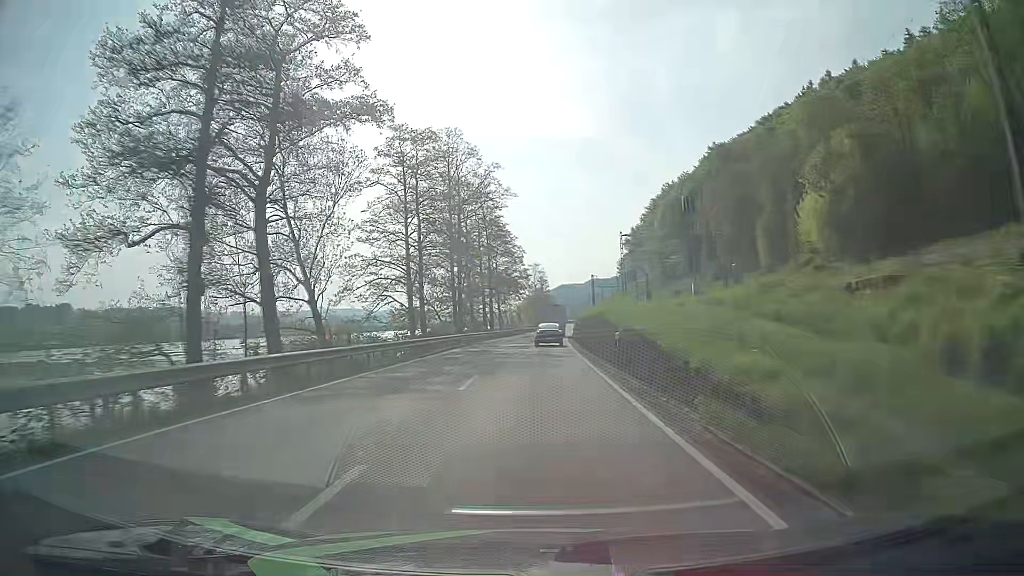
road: primary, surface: asphalt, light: Day
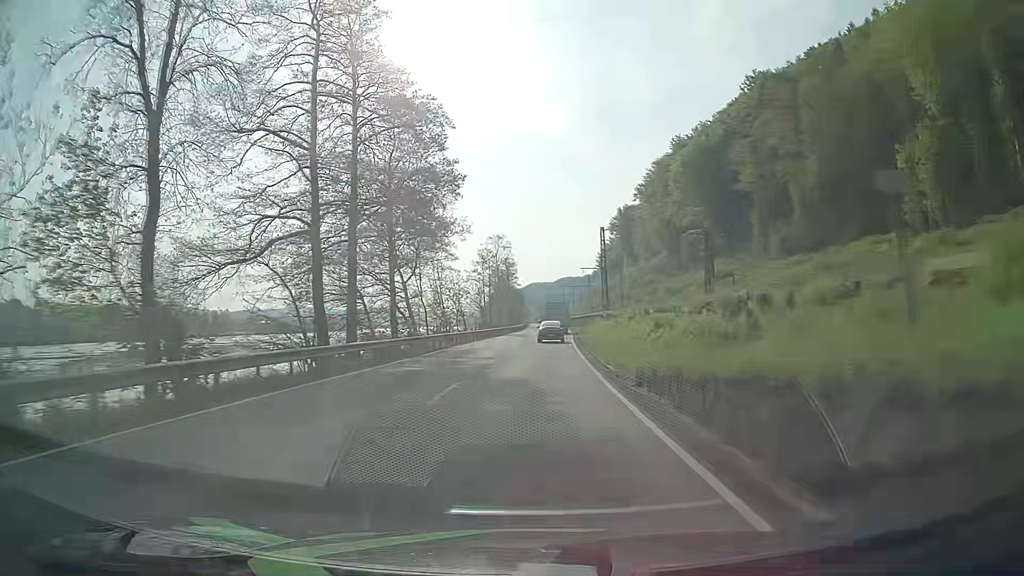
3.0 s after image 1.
(+1.5, +62.8) m; +3°
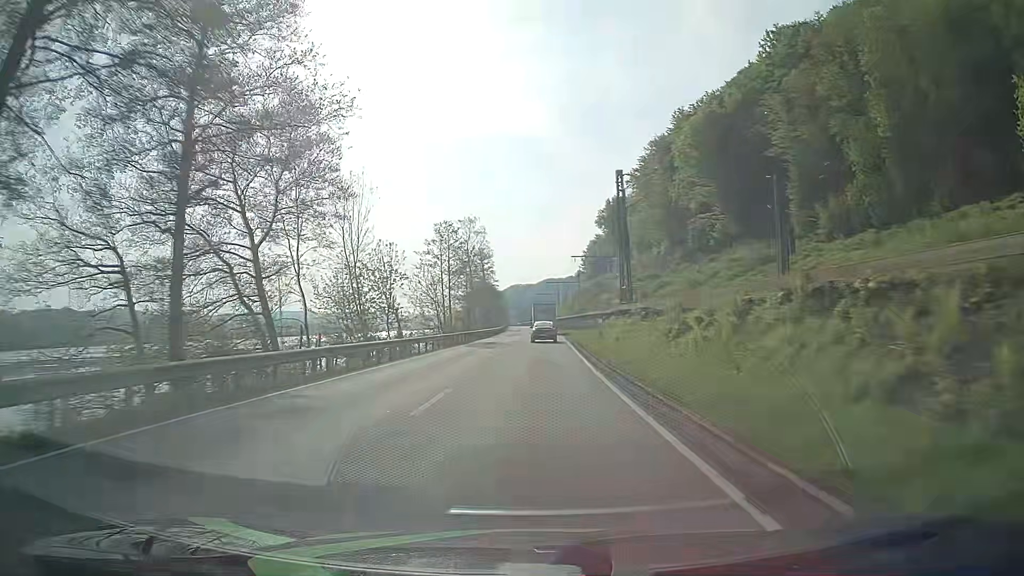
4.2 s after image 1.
(+0.3, +25.1) m; +2°
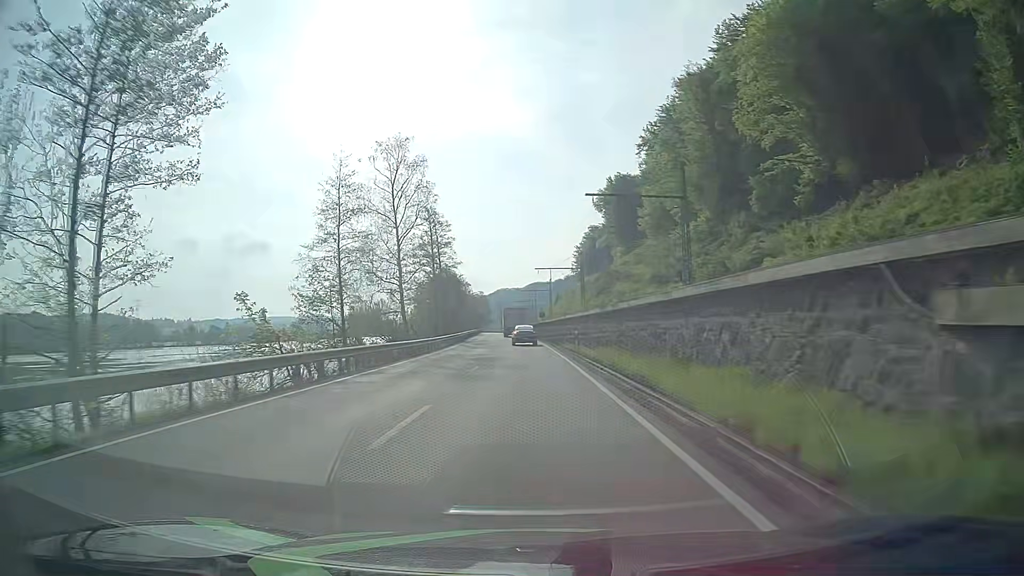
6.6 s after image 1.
(+0.7, +50.1) m; +1°
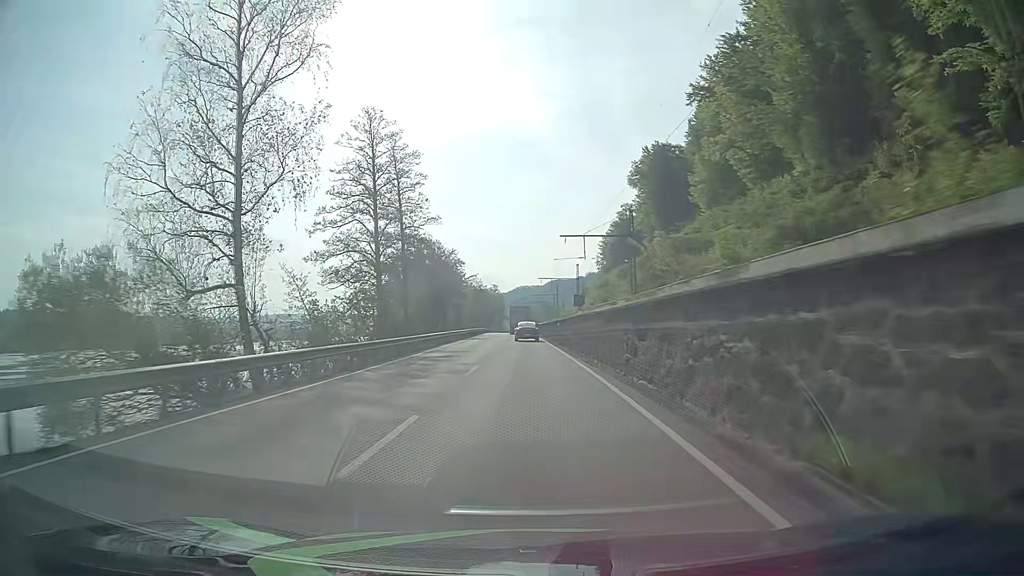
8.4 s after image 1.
(-0.4, +37.4) m; -2°
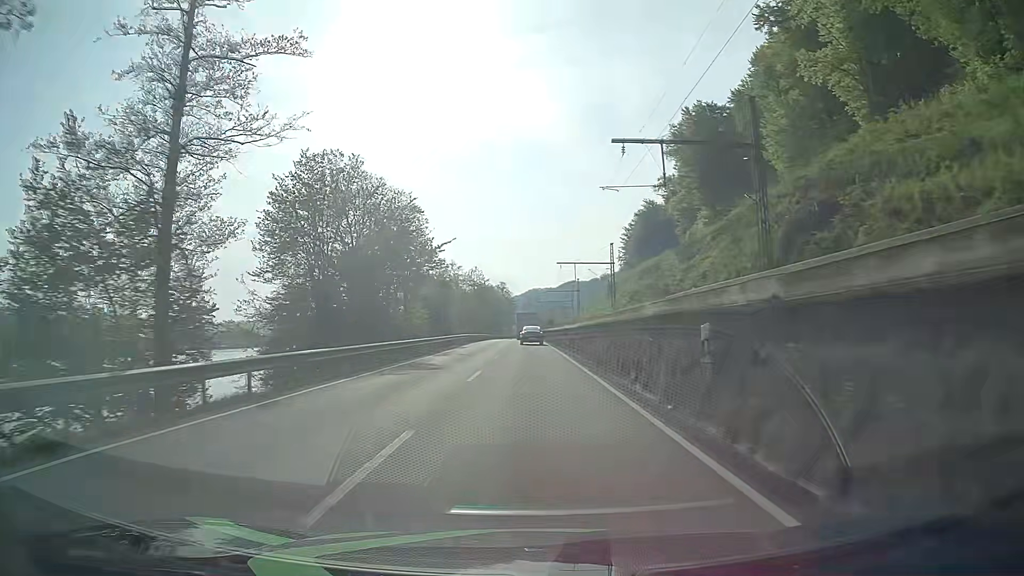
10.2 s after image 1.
(-0.7, +37.4) m; -2°
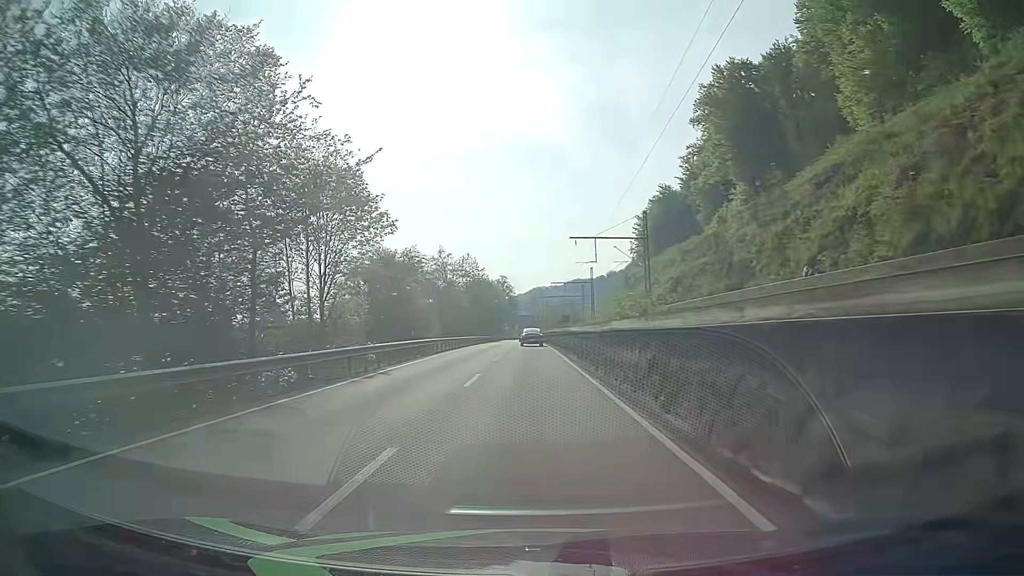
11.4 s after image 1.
(+0.1, +25.0) m; 0°
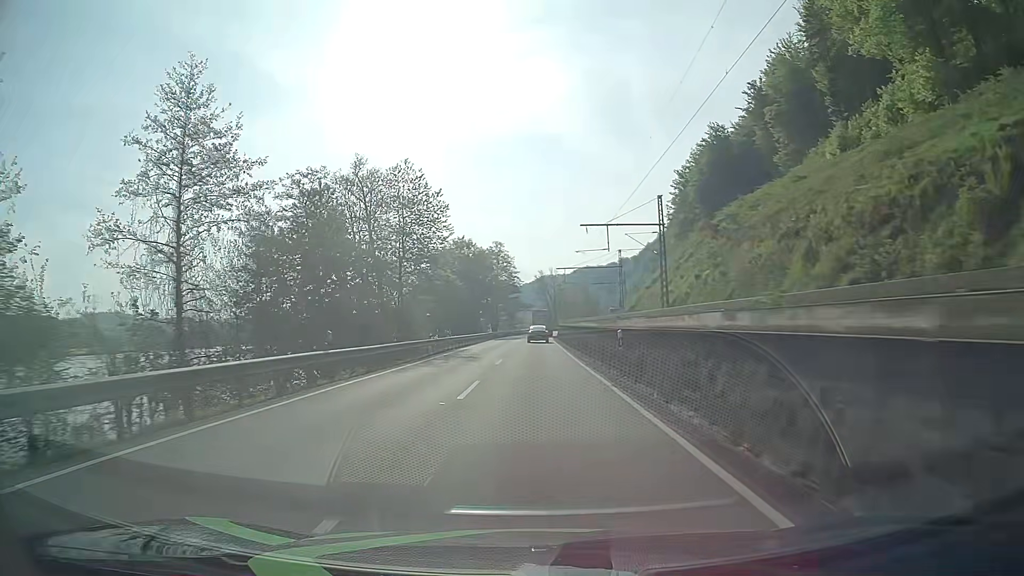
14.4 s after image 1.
(-0.8, +62.7) m; -1°
(0, +10) (0, +20) (0, +30) (0, +40) (0, +50) (0, +60) (0, +70) (+1, +80) (+1, +90) (+2, +100) m
